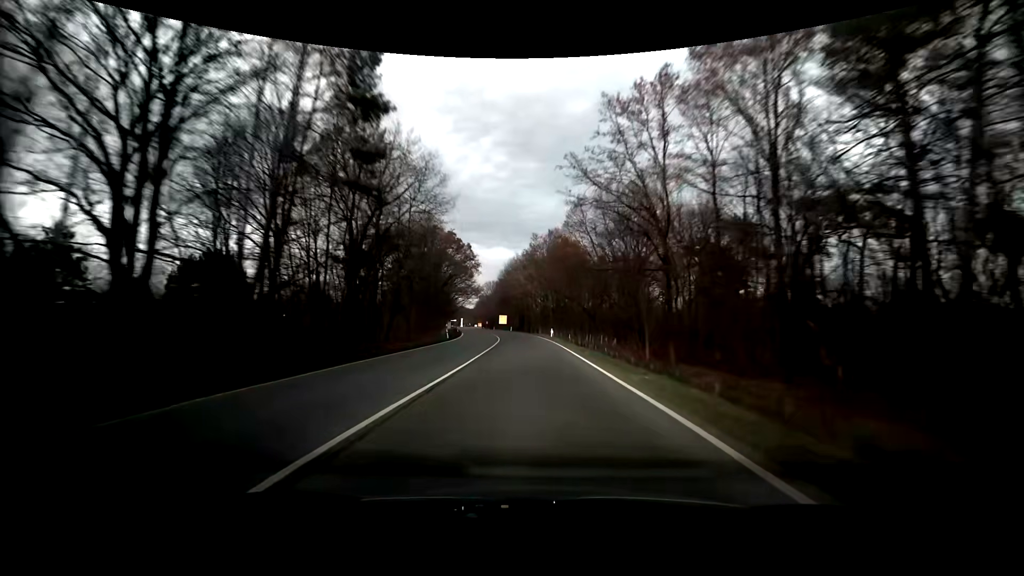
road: primary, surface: asphalt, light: Dusk
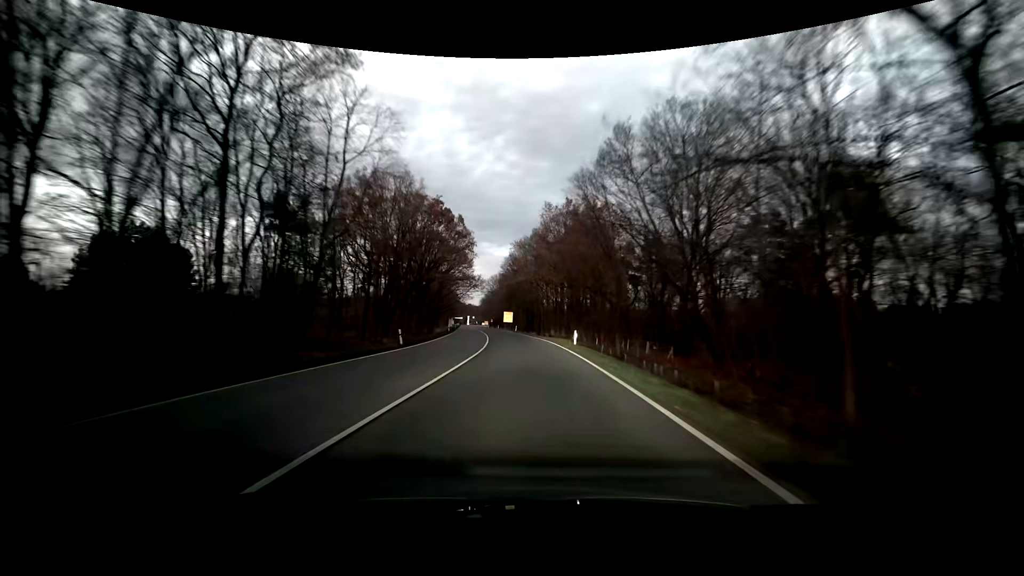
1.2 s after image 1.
(-0.1, +21.4) m; -1°
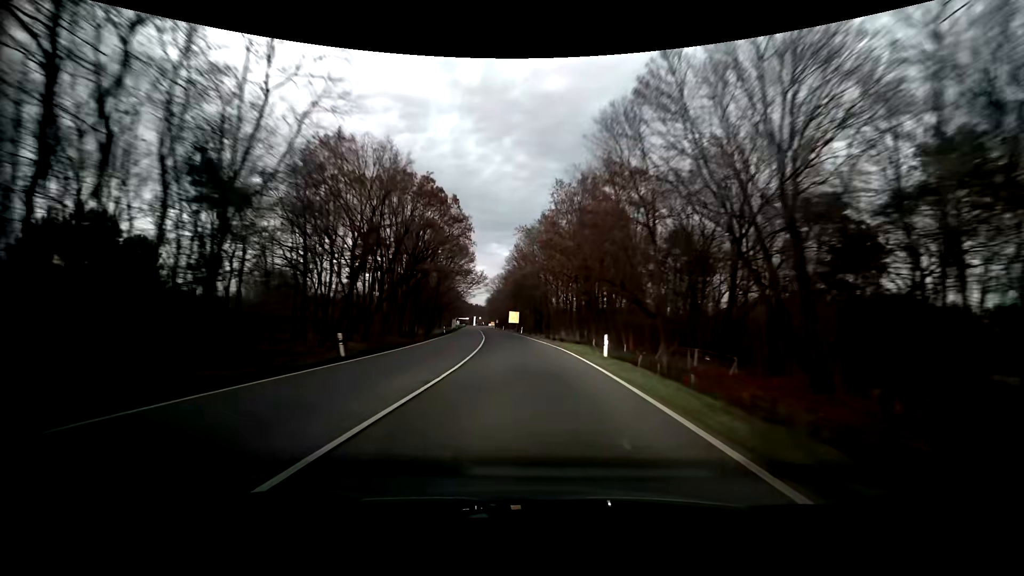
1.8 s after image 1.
(0.0, +10.8) m; -1°
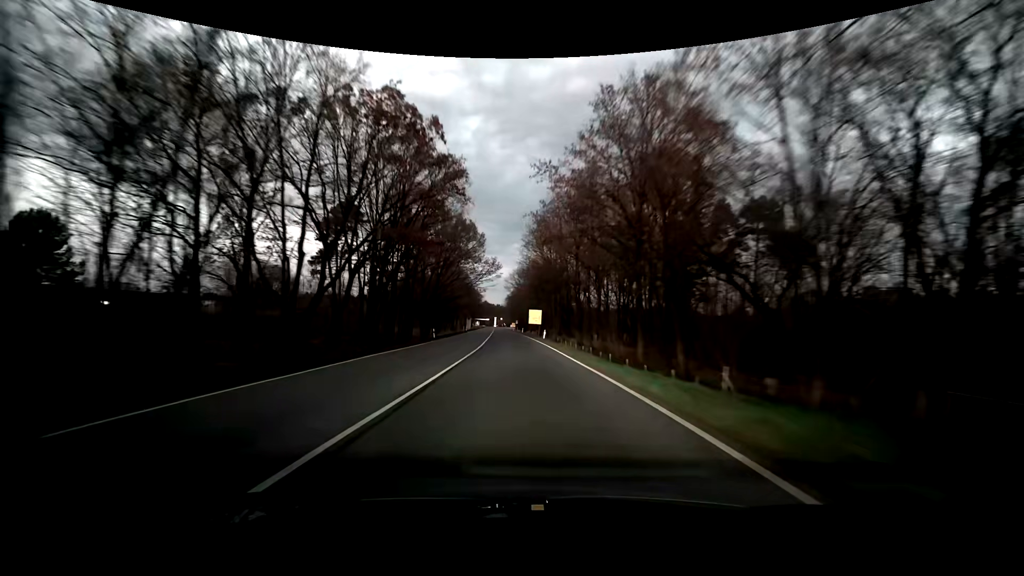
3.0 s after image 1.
(-0.5, +21.7) m; -2°
(0, +10) (-1, +20) (-1, +30) (-2, +40) (-3, +50) (-4, +60) (-5, +70) (-6, +80) (-7, +90) (-8, +100) m
